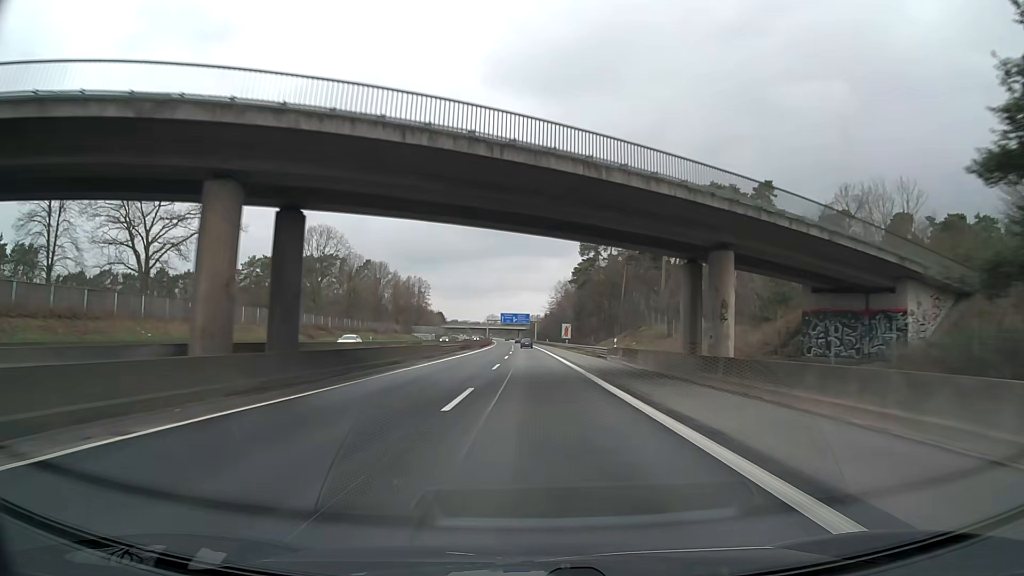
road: motorway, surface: asphalt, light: Day
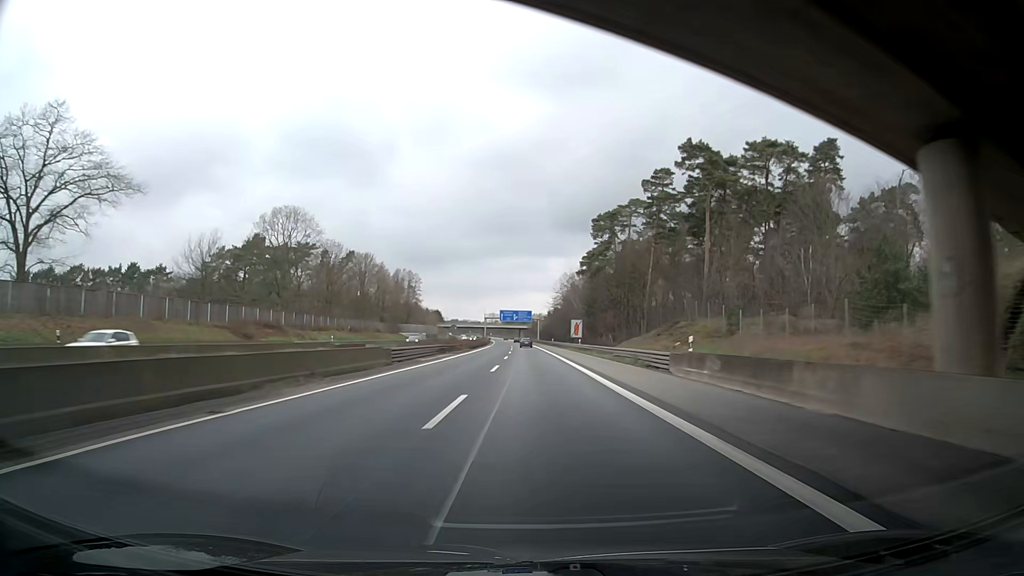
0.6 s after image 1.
(0.0, +20.6) m; 0°
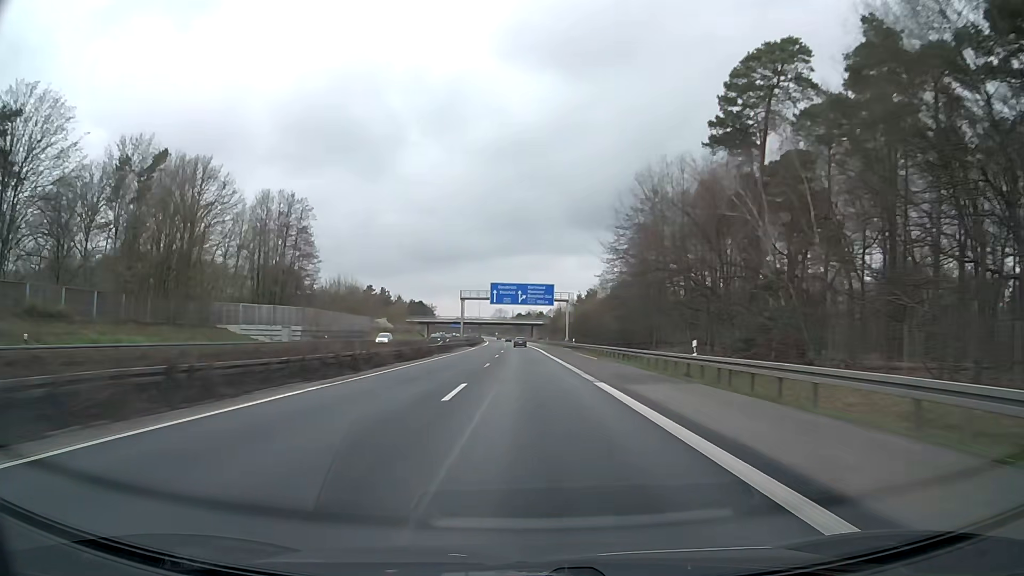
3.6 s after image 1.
(-0.9, +103.1) m; -1°
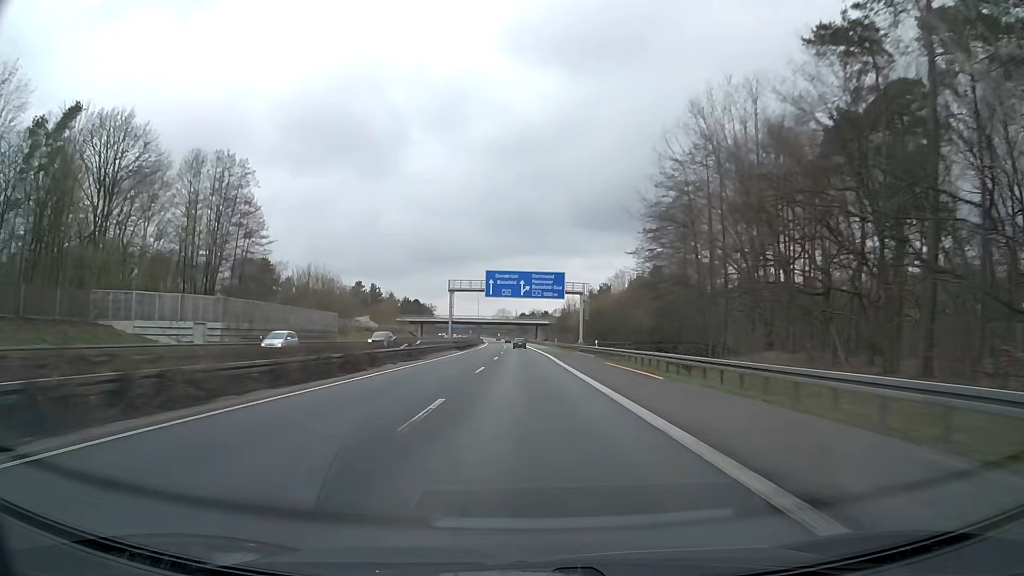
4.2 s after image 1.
(0.0, +20.6) m; 0°
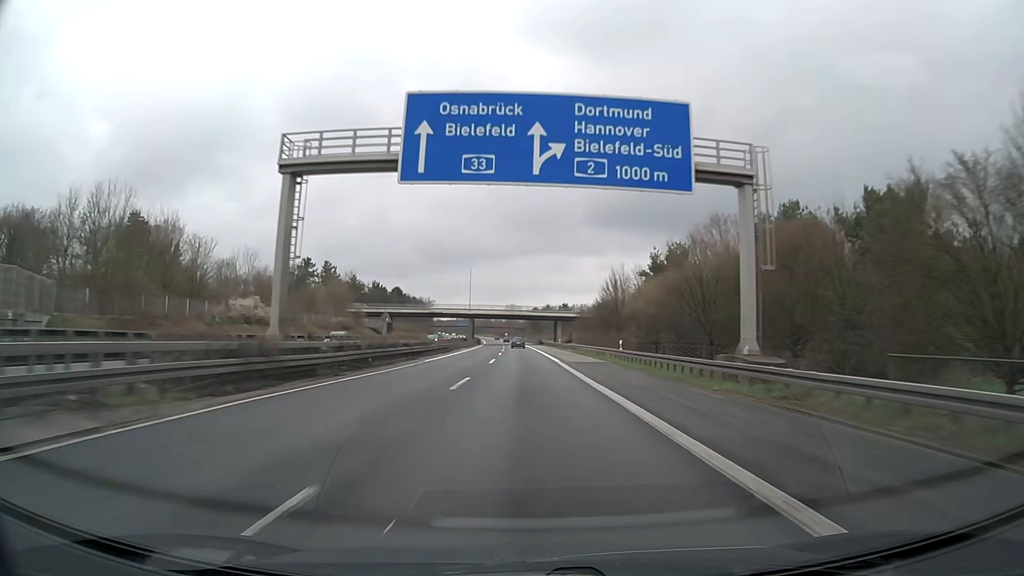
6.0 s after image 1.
(-0.4, +61.8) m; -1°
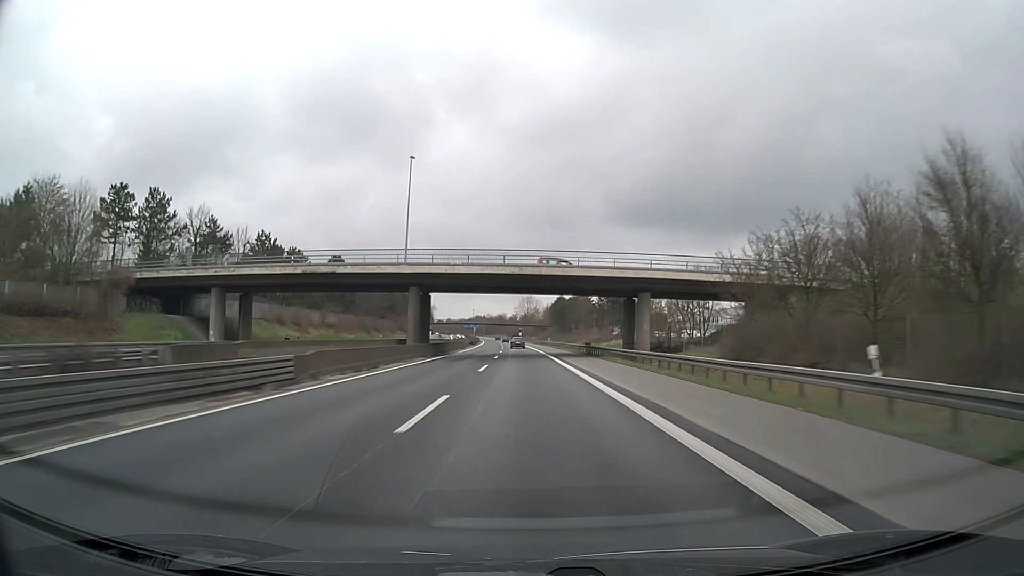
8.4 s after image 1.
(-1.4, +82.1) m; -2°
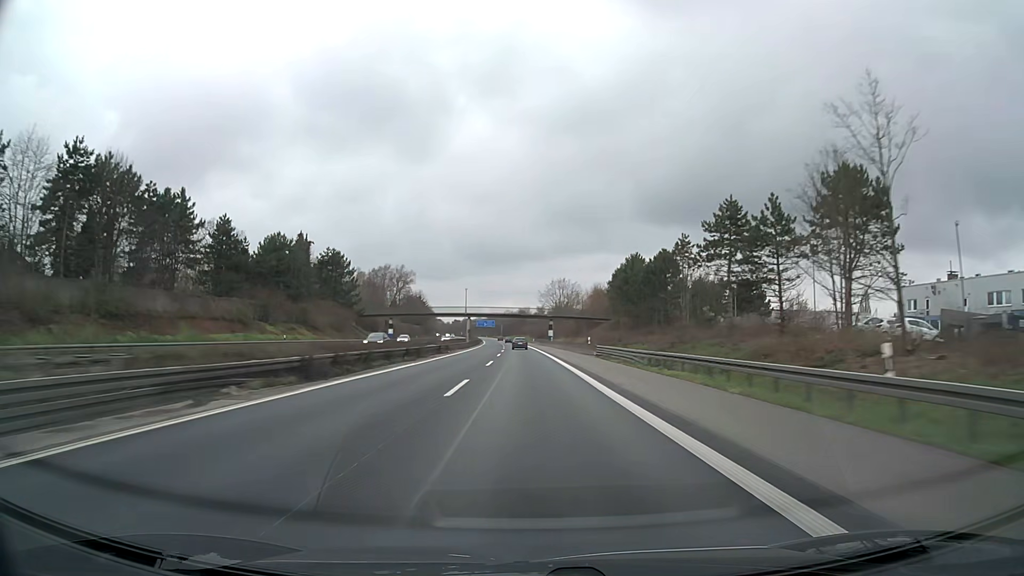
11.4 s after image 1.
(-2.0, +101.2) m; -2°
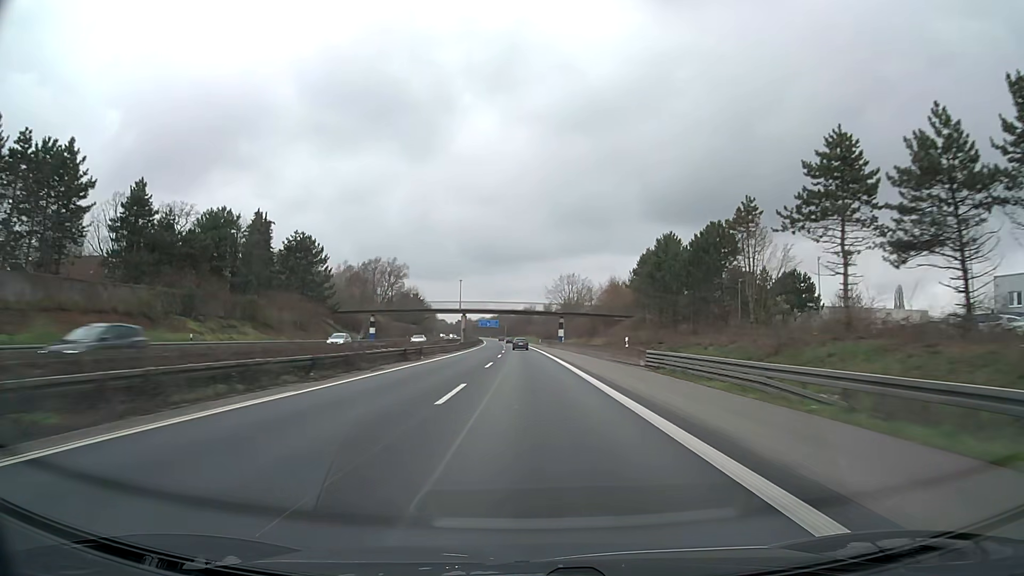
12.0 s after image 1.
(-0.1, +19.9) m; -1°
(0, +10) (0, +20) (0, +30) (0, +40) (0, +50) (-1, +60) (-1, +70) (-1, +80) (-1, +90) (-2, +100) m
